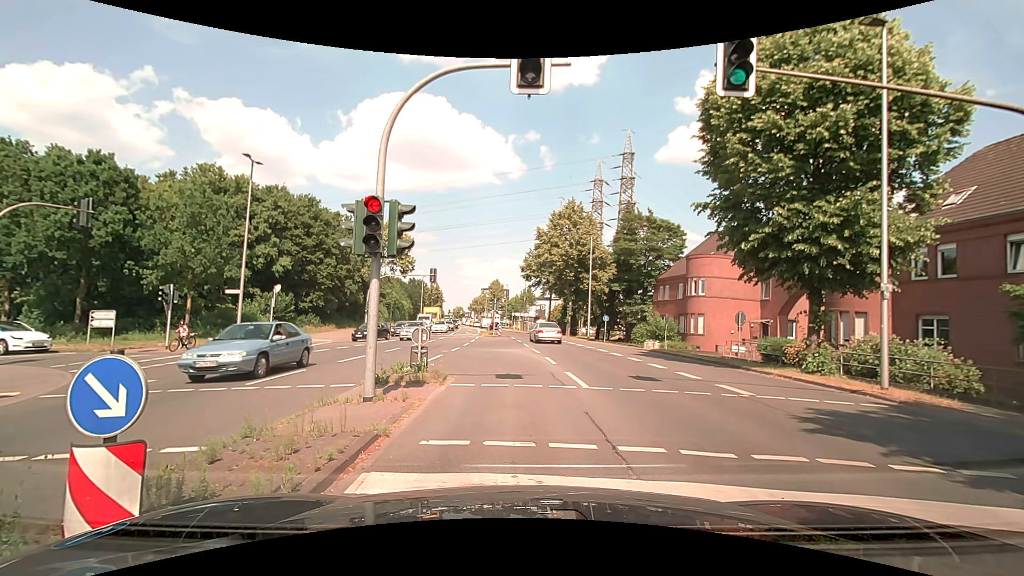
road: secondary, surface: asphalt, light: Day
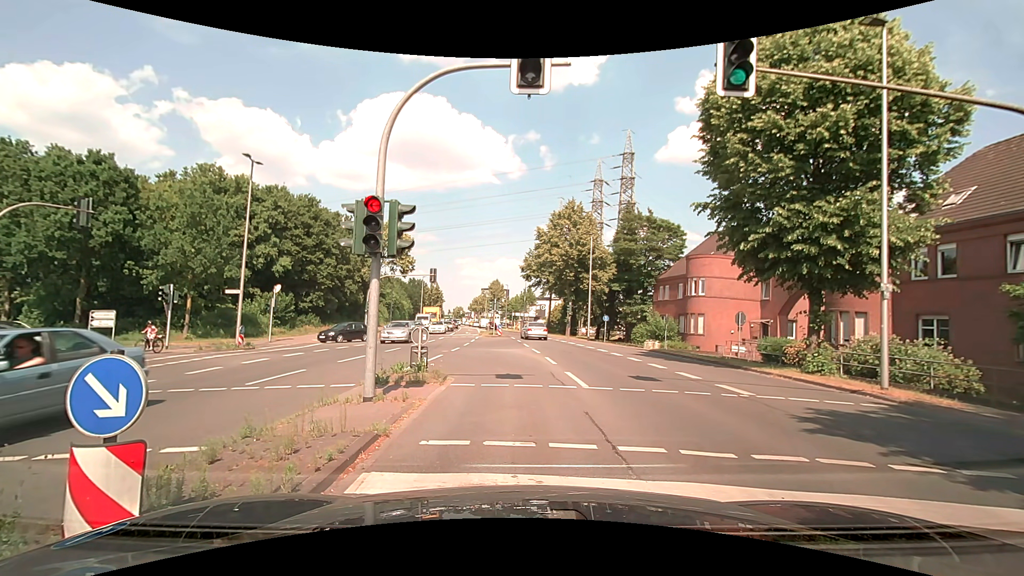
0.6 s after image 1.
(0.0, 0.0) m; 0°
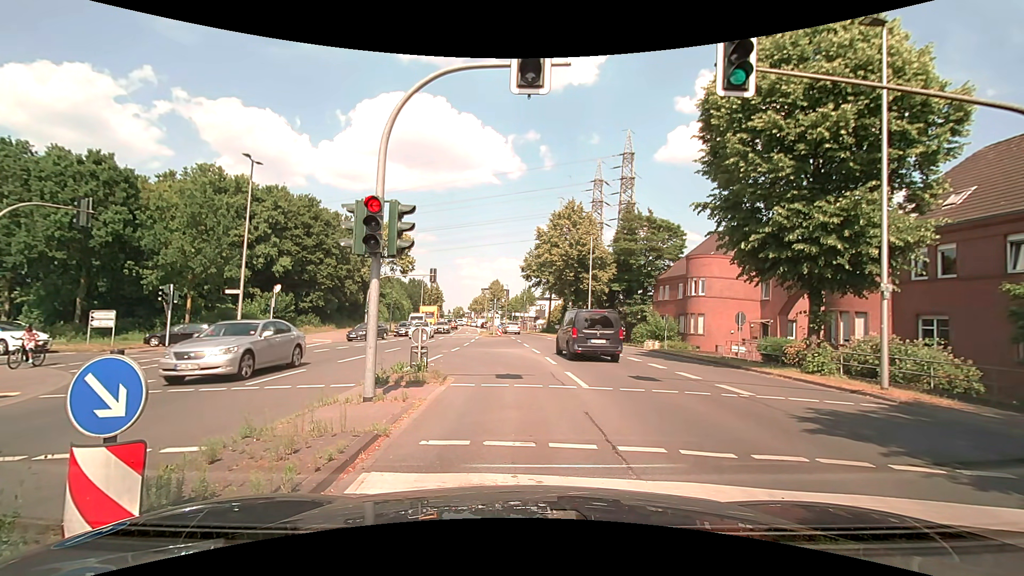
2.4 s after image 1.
(0.0, 0.0) m; 0°
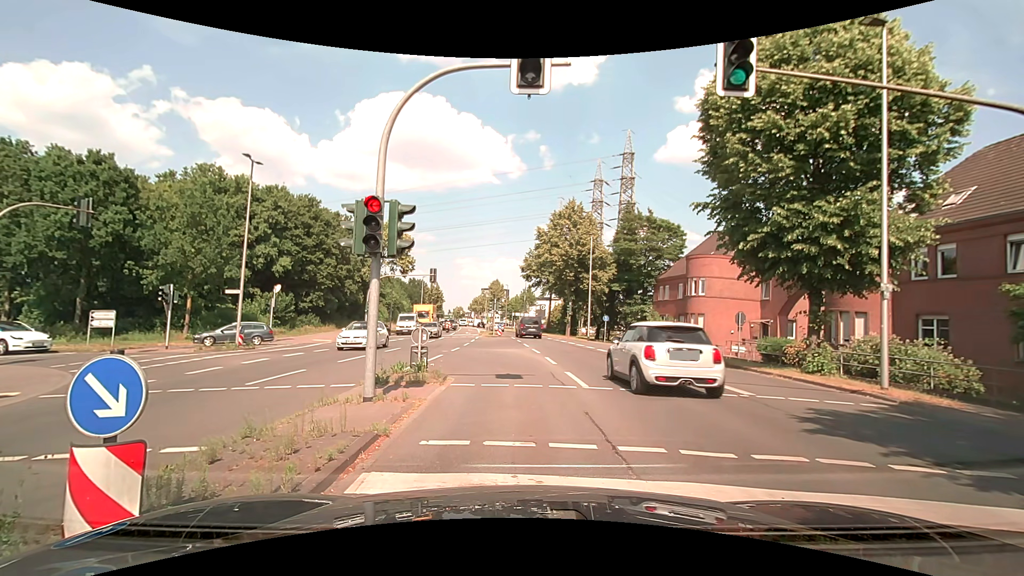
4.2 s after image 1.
(0.0, 0.0) m; 0°
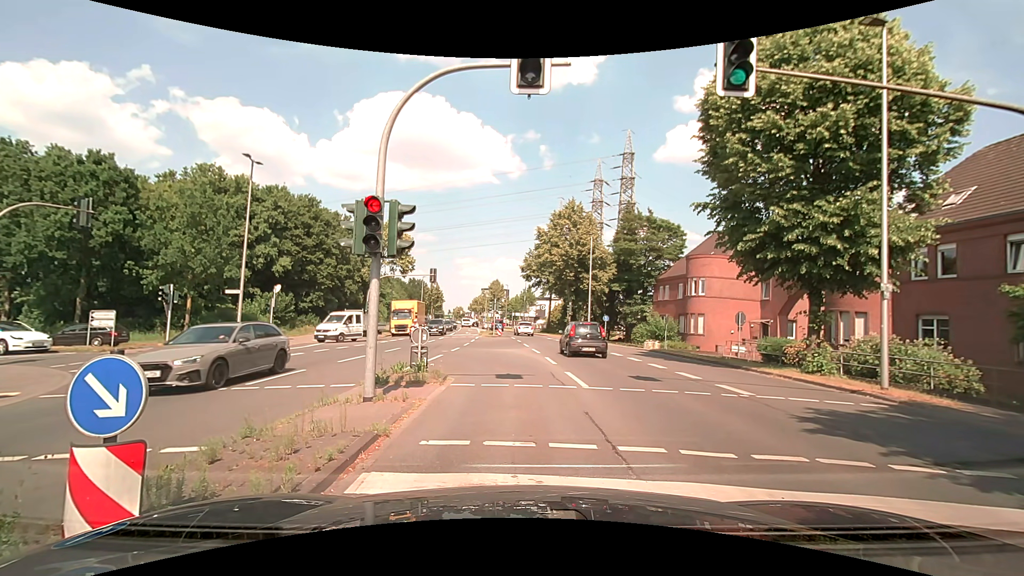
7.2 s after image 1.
(0.0, 0.0) m; 0°
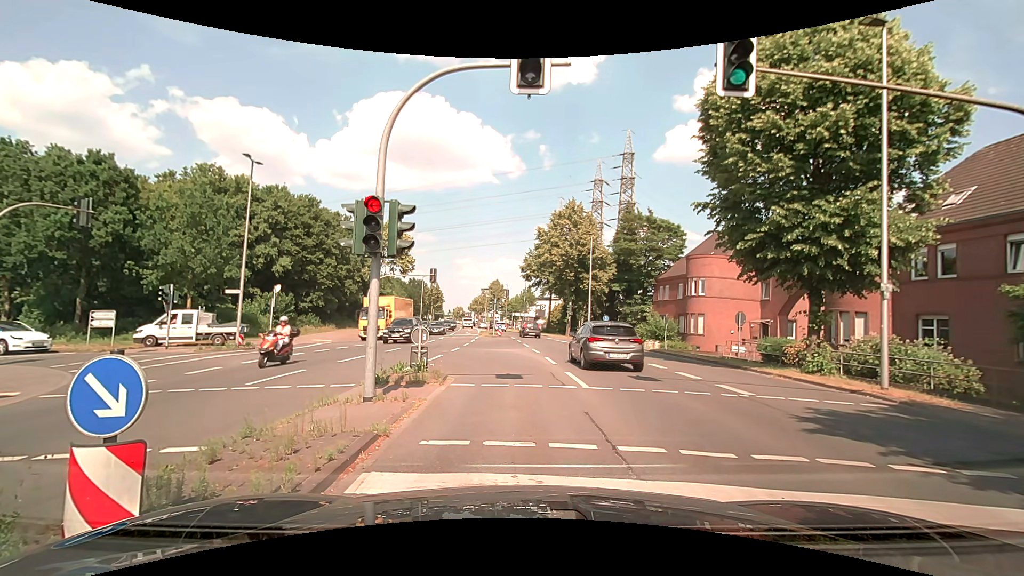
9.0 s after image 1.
(0.0, 0.0) m; 0°
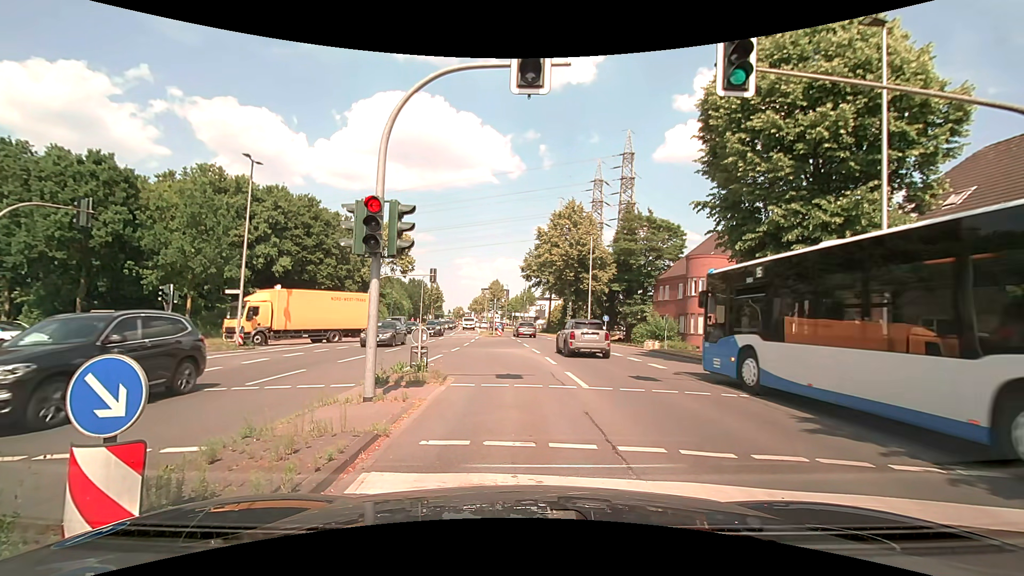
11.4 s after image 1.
(0.0, 0.0) m; 0°
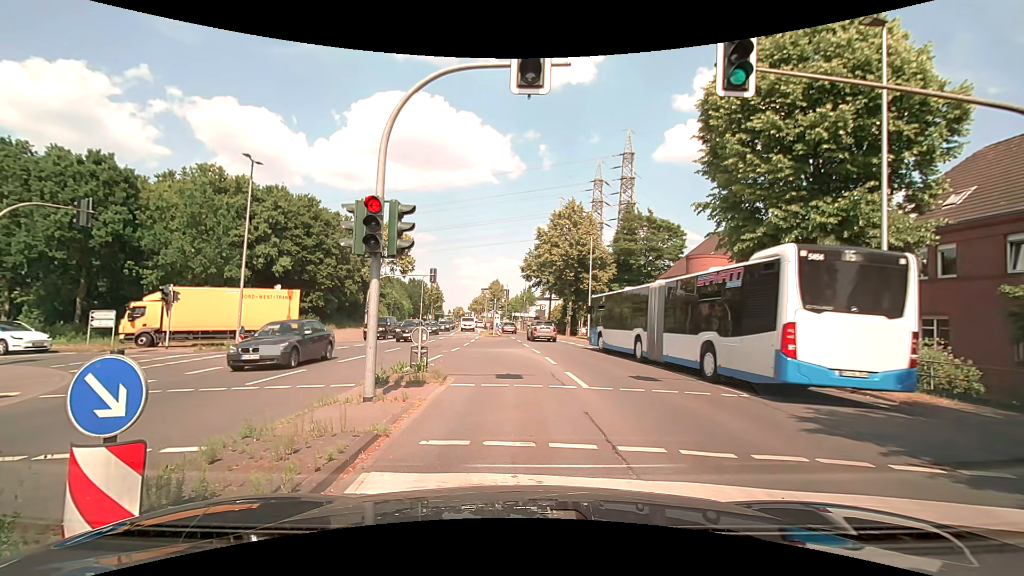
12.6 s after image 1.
(0.0, 0.0) m; 0°
